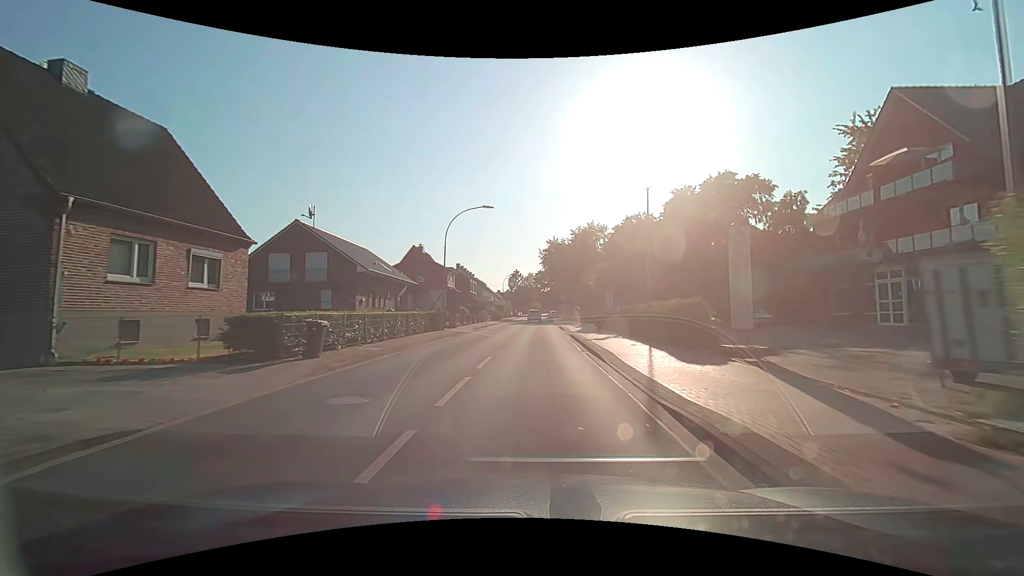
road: secondary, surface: asphalt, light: Day
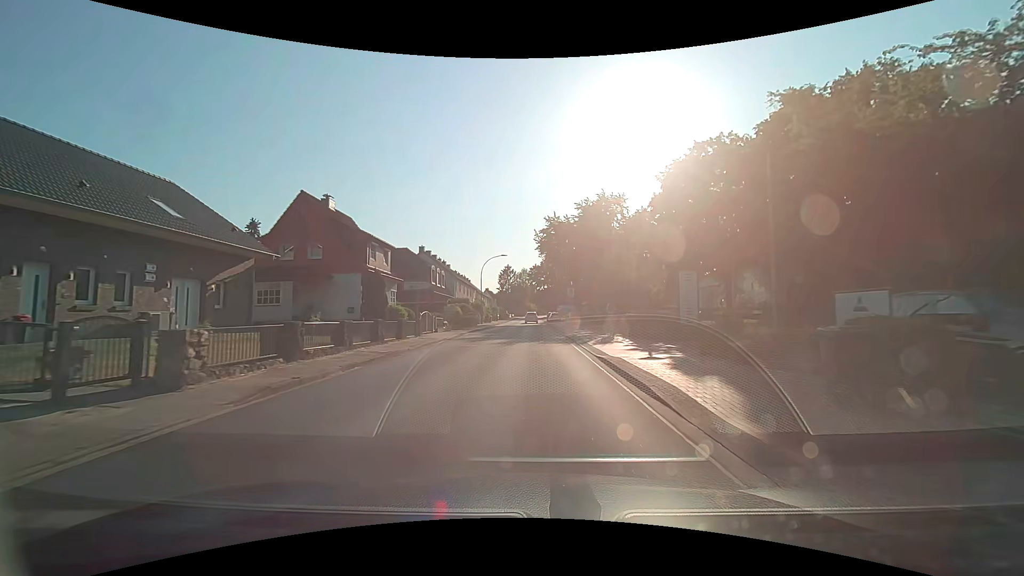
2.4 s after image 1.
(+0.1, +27.7) m; 0°
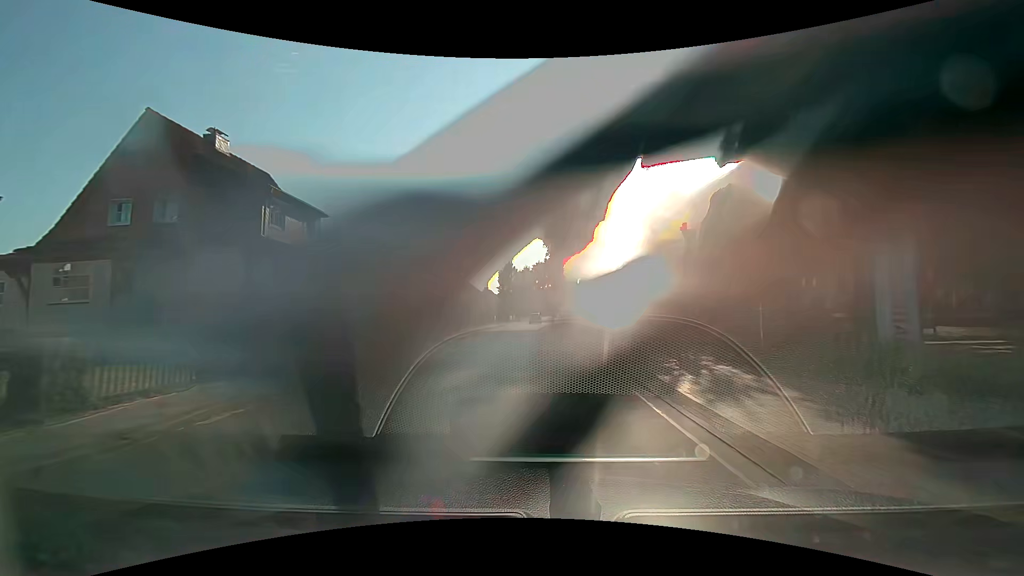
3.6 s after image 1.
(-0.1, +13.3) m; 0°
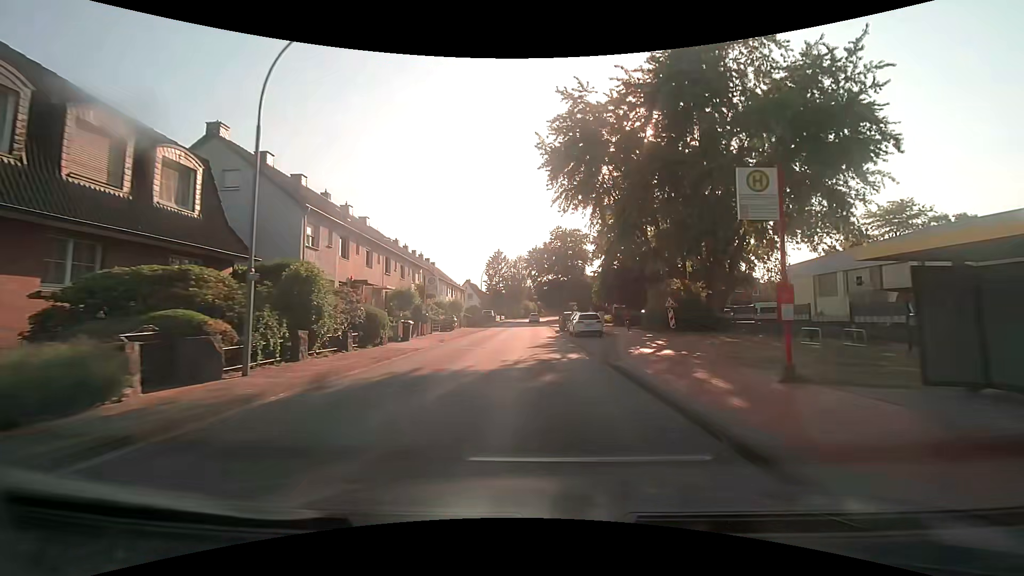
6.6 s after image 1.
(+0.1, +32.4) m; 0°
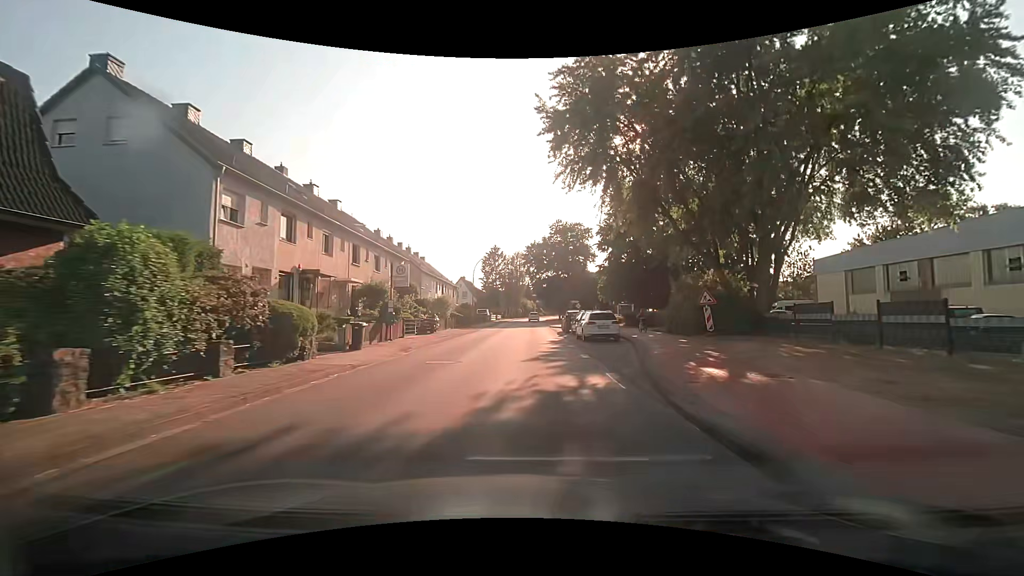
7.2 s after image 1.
(0.0, +6.5) m; +1°
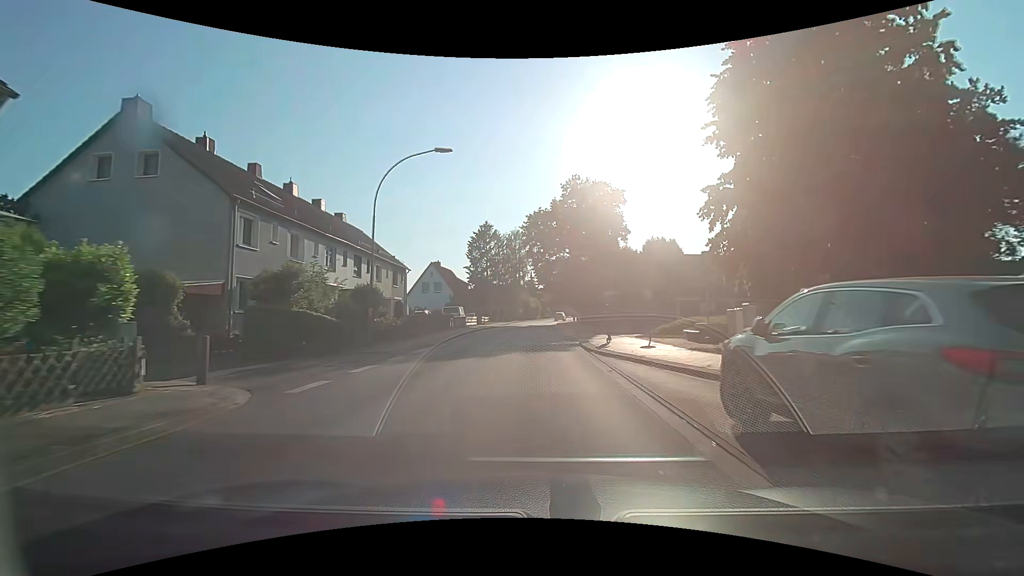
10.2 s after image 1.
(-0.1, +33.7) m; -1°
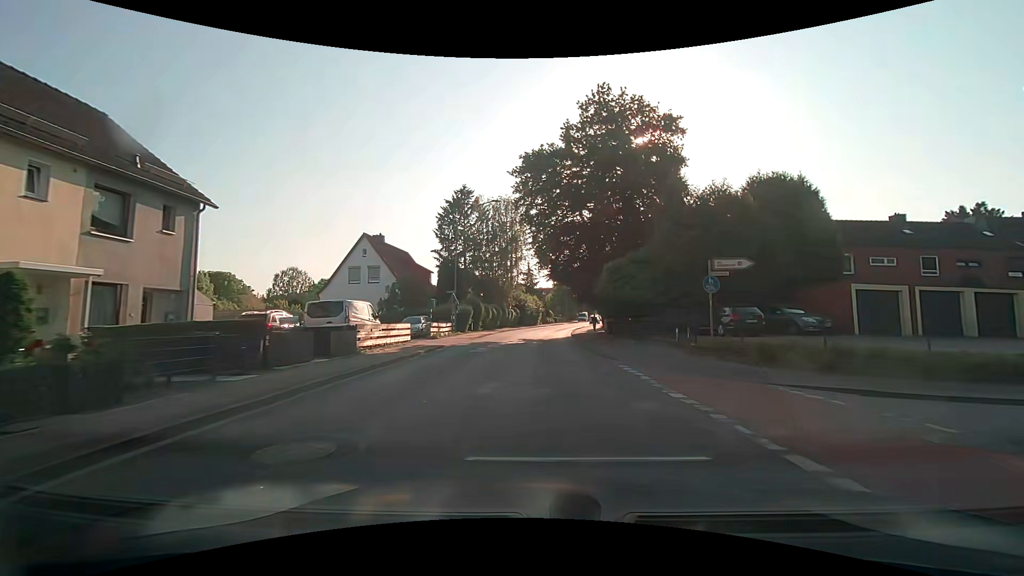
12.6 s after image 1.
(+0.1, +28.7) m; +1°
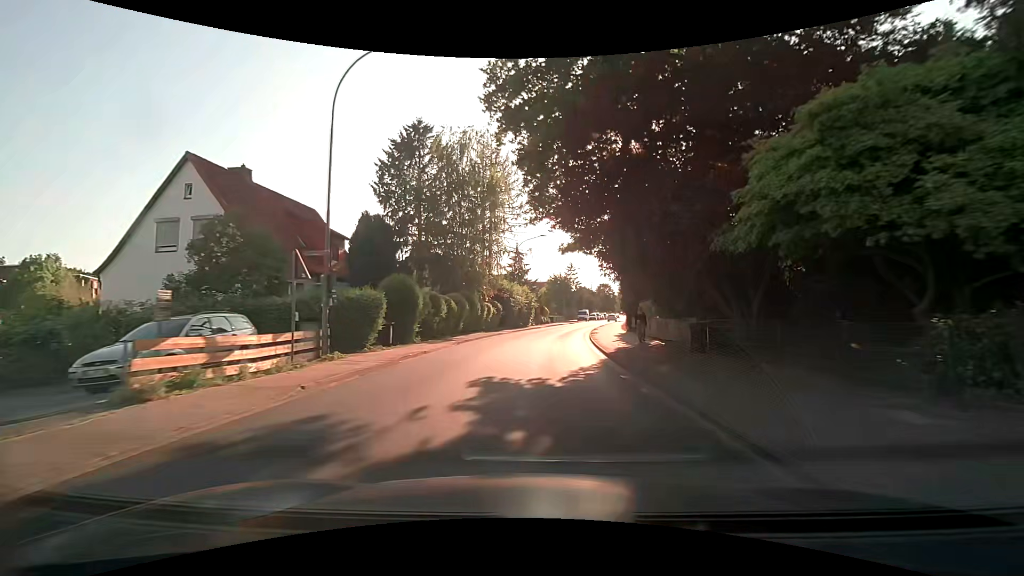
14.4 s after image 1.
(0.0, +21.7) m; 0°
